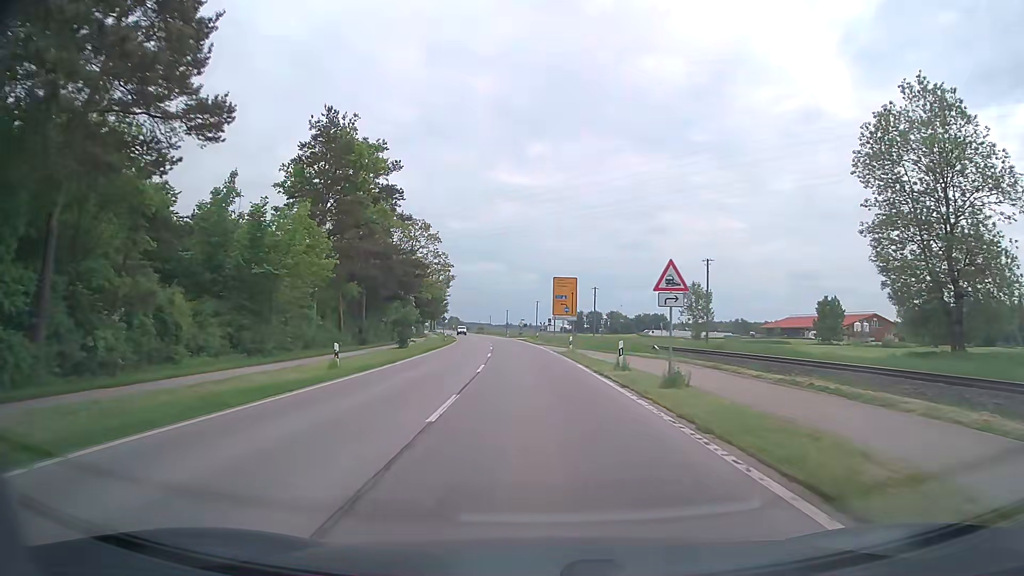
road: secondary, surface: asphalt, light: Day
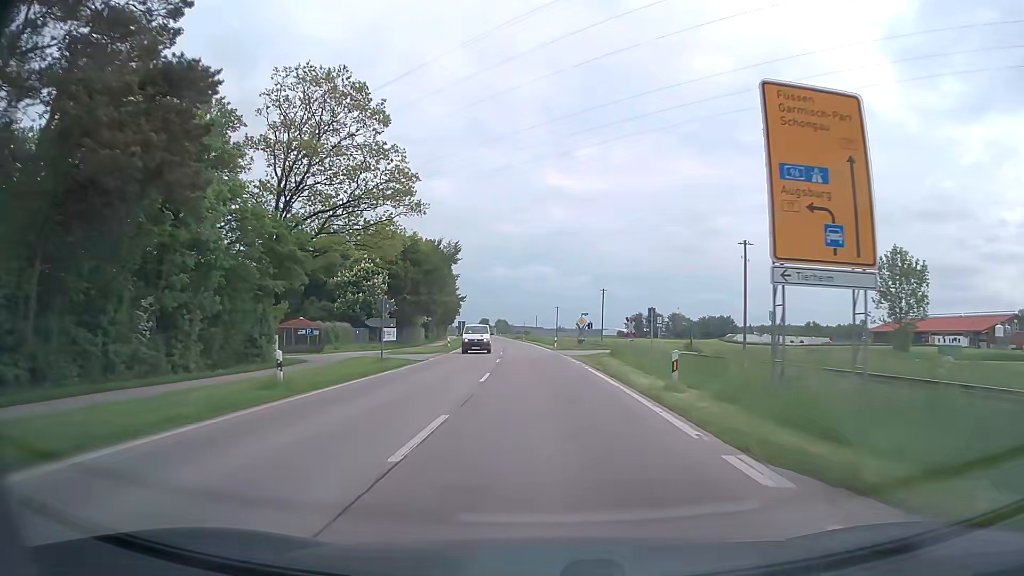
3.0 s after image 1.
(-2.5, +50.7) m; -5°
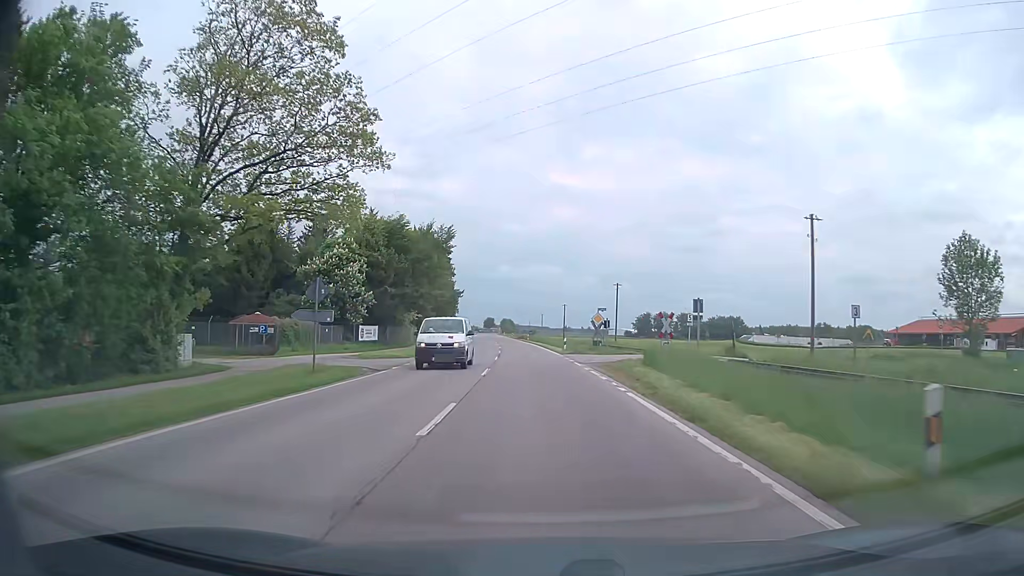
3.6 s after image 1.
(0.0, +10.1) m; 0°
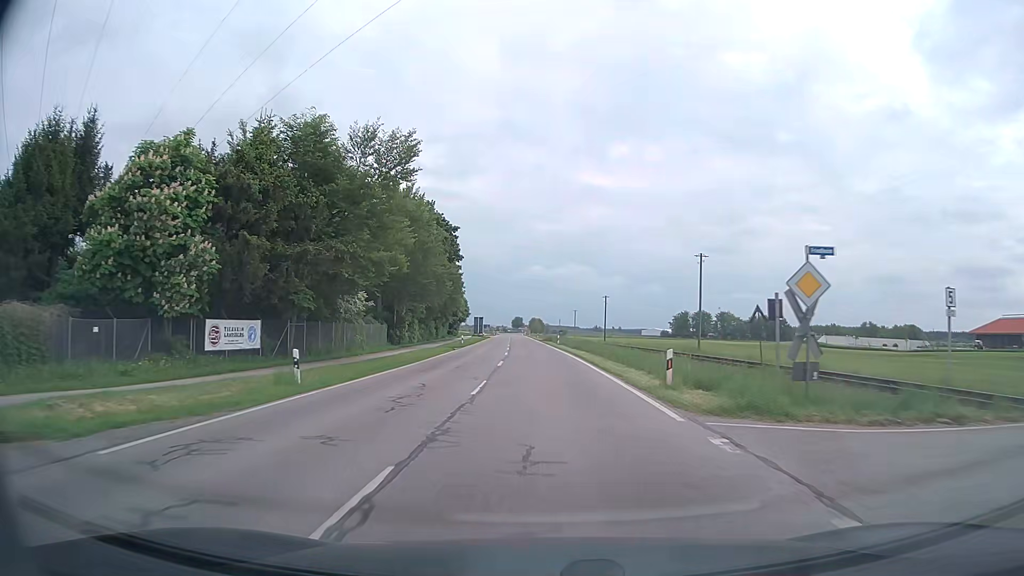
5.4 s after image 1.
(-0.7, +30.2) m; -3°
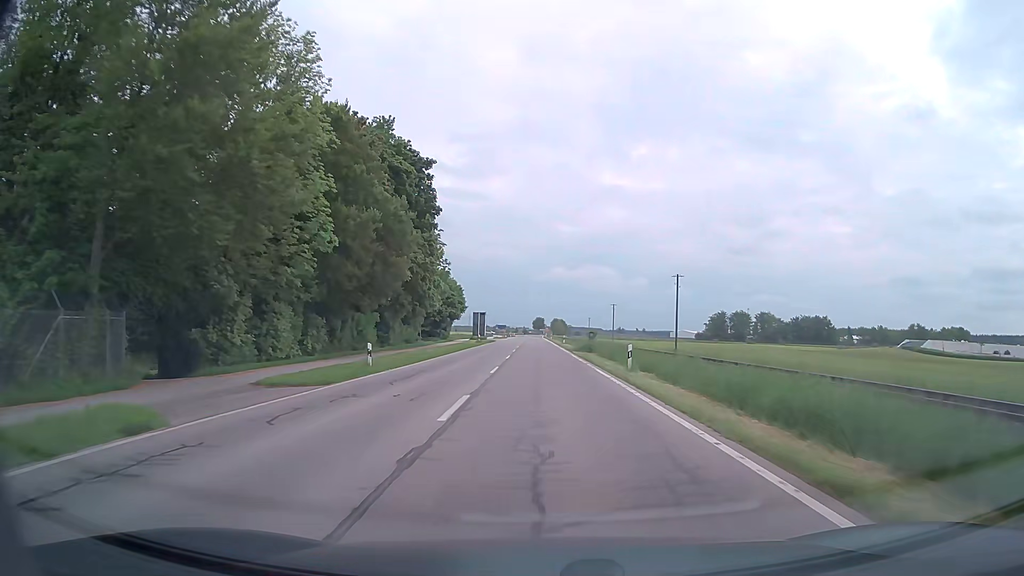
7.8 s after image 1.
(-0.7, +40.2) m; -2°
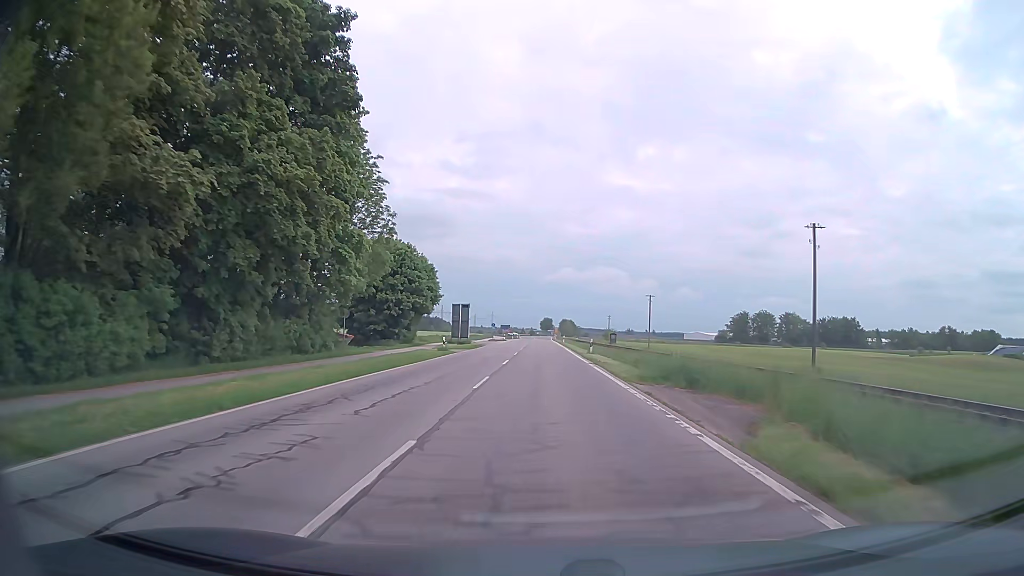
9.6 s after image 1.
(-0.1, +30.1) m; -1°
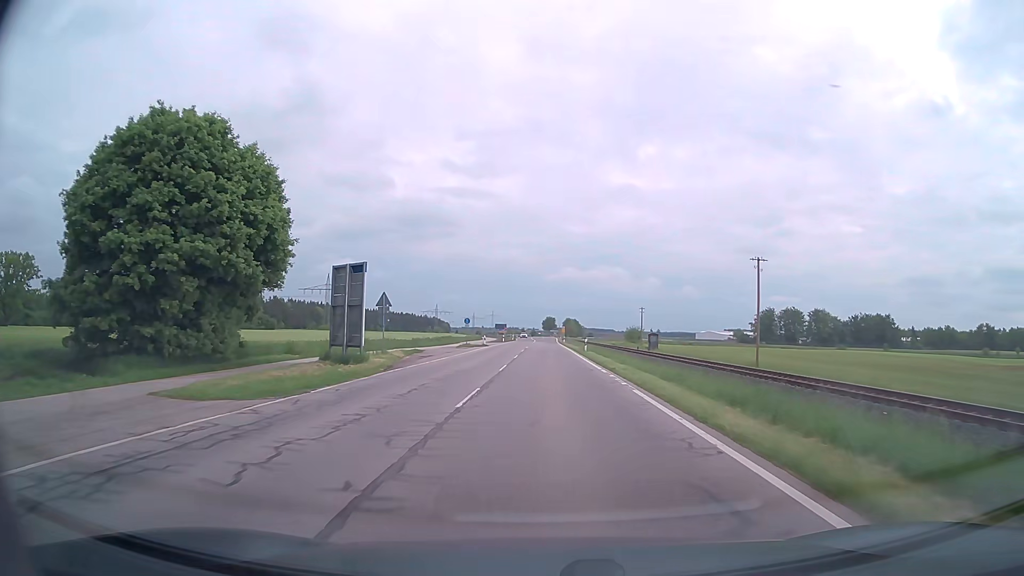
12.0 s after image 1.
(-0.2, +40.0) m; -1°
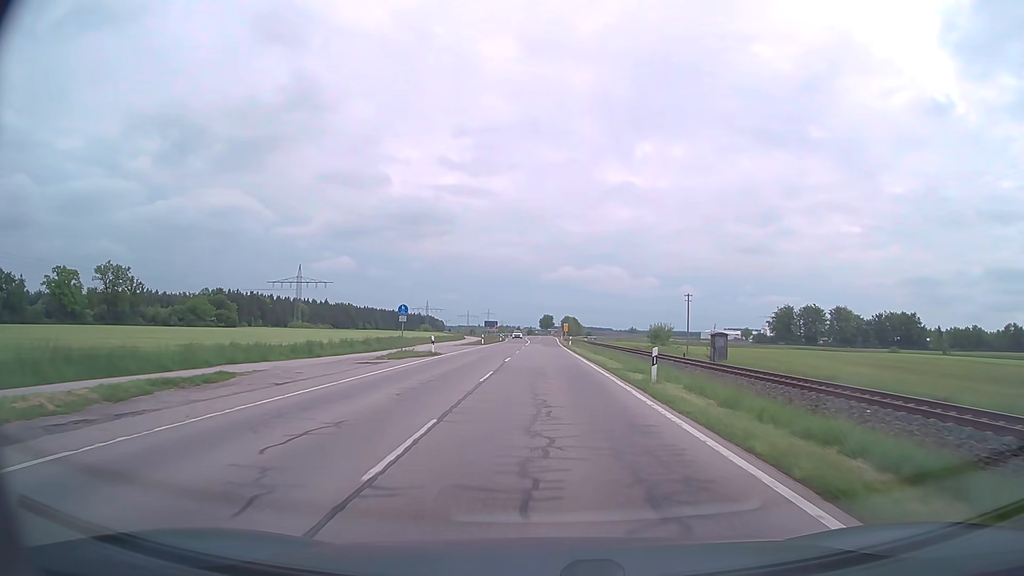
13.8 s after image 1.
(+0.2, +29.9) m; +1°
(0, +10) (0, +20) (0, +30) (0, +40) (0, +50) (0, +60) (0, +70) (0, +80) (0, +90) (0, +100) m
